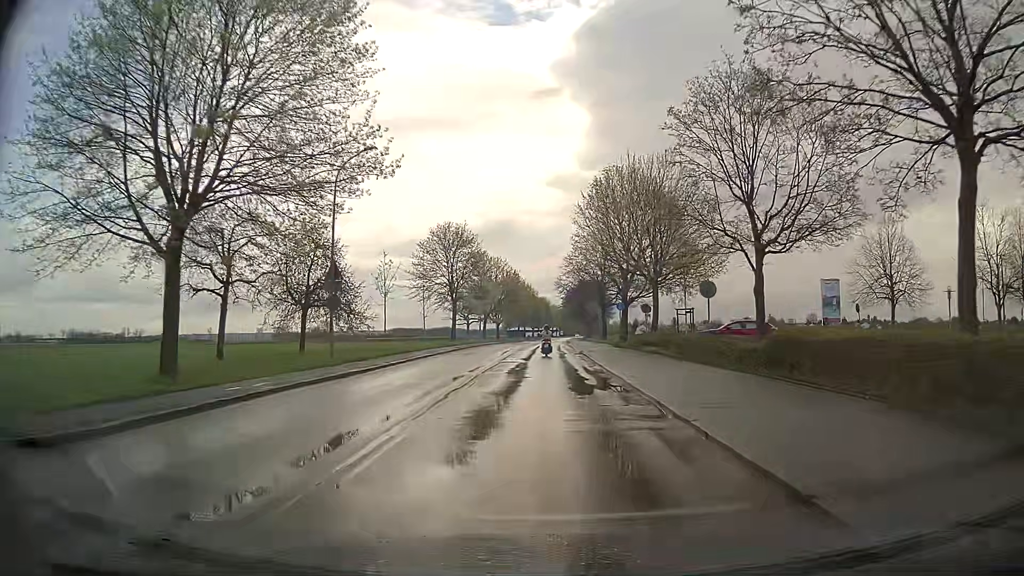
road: residential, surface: asphalt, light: Day
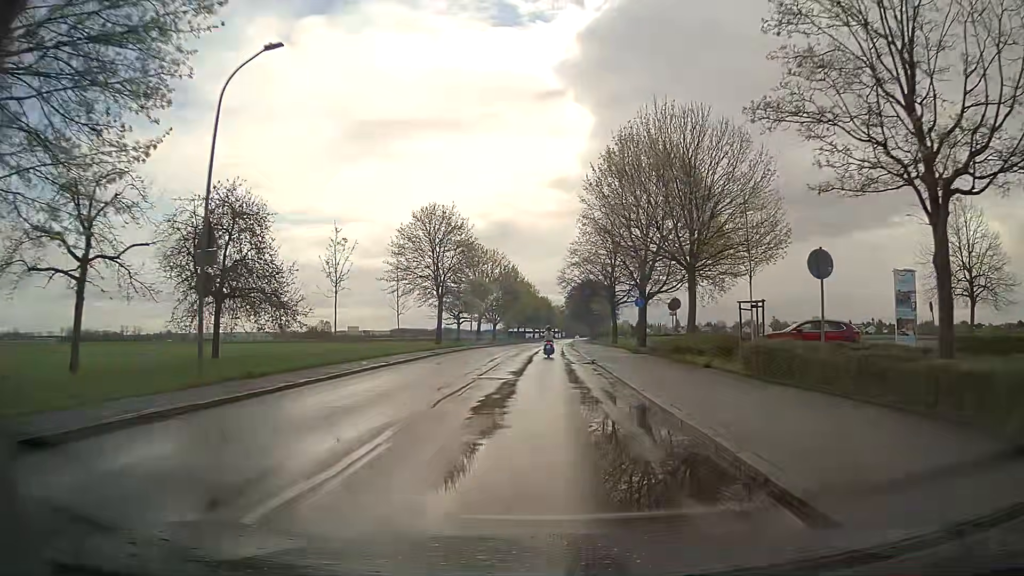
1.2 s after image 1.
(-0.1, +9.7) m; 0°
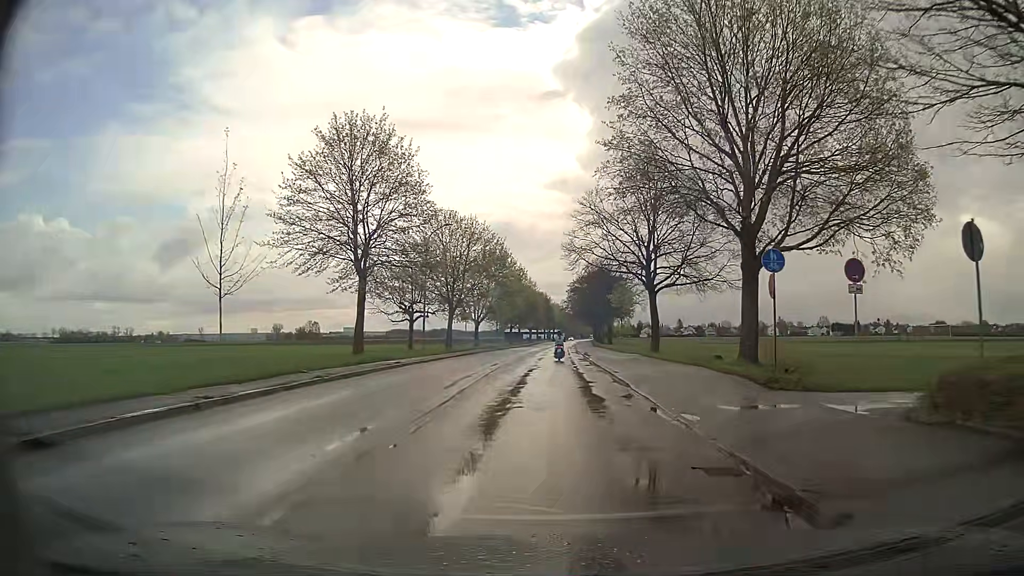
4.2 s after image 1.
(-0.2, +24.3) m; 0°
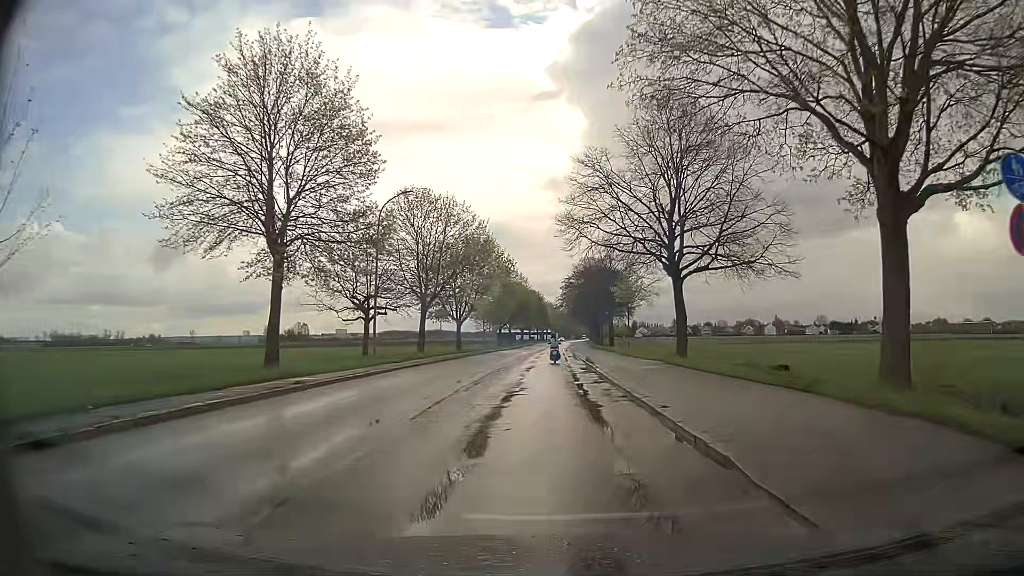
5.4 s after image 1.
(0.0, +9.9) m; 0°
(0, +10) (0, +20) (0, +30) (0, +40) (0, +50) (0, +60) (+1, +70) (+1, +80) (+1, +90) (+2, +100) m
